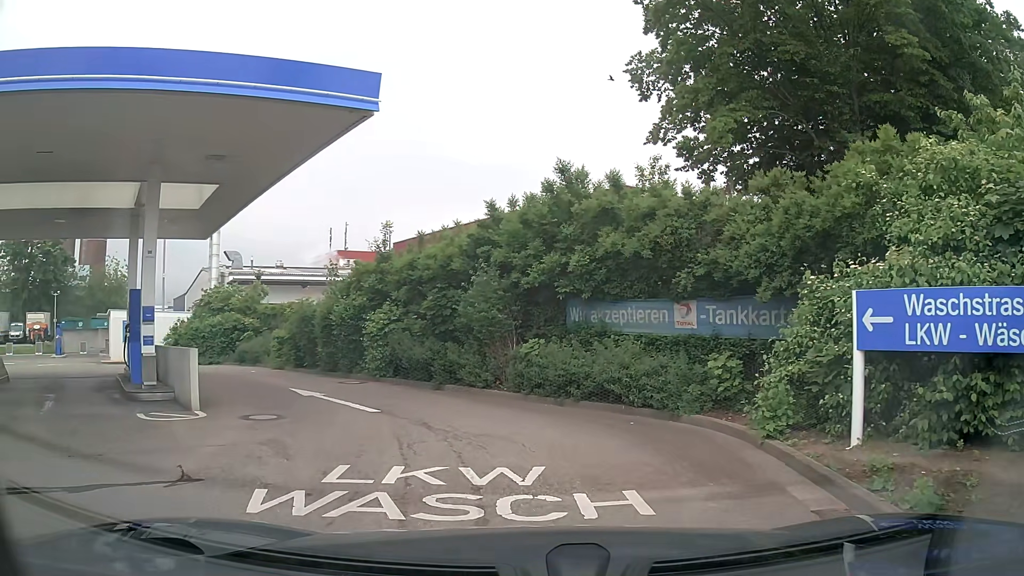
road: service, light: Day
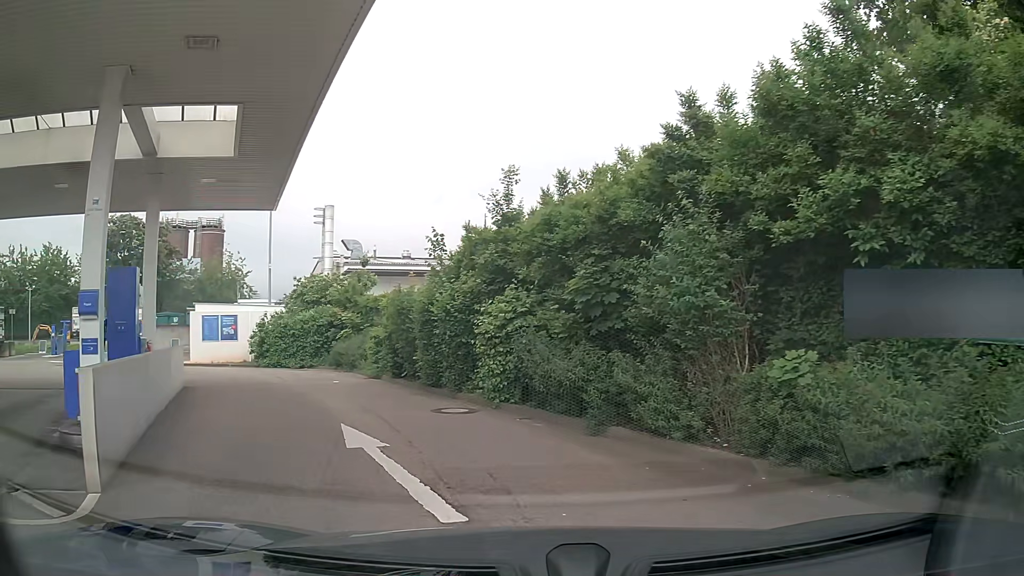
(-0.6, +6.5) m; -12°
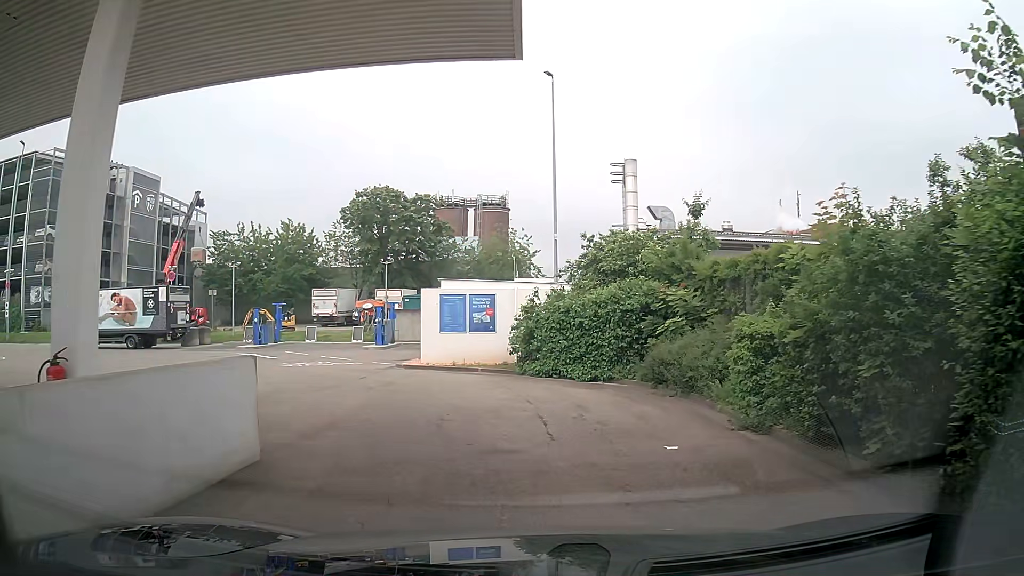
(-2.8, +10.5) m; -25°
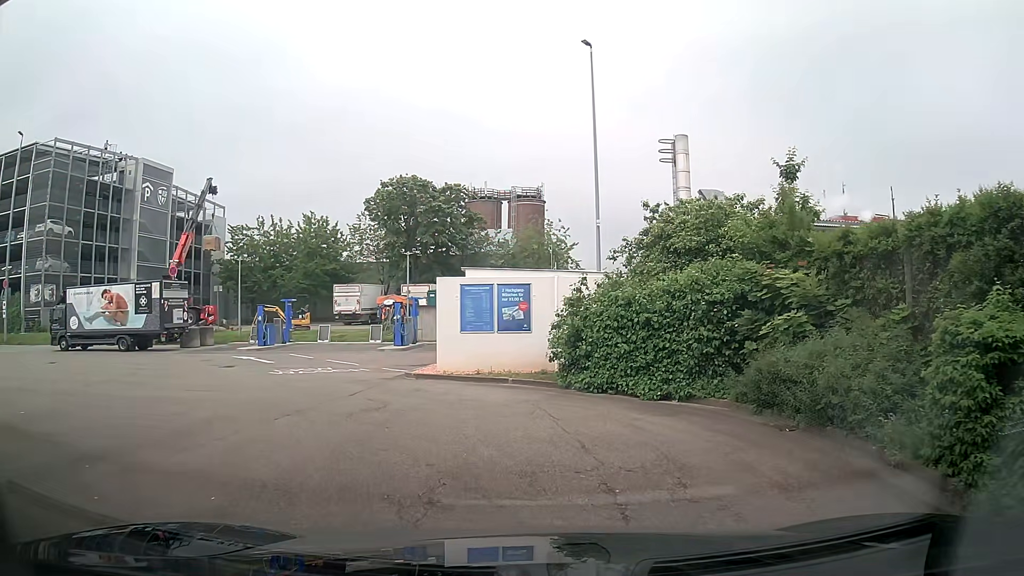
(-0.1, +4.4) m; -4°
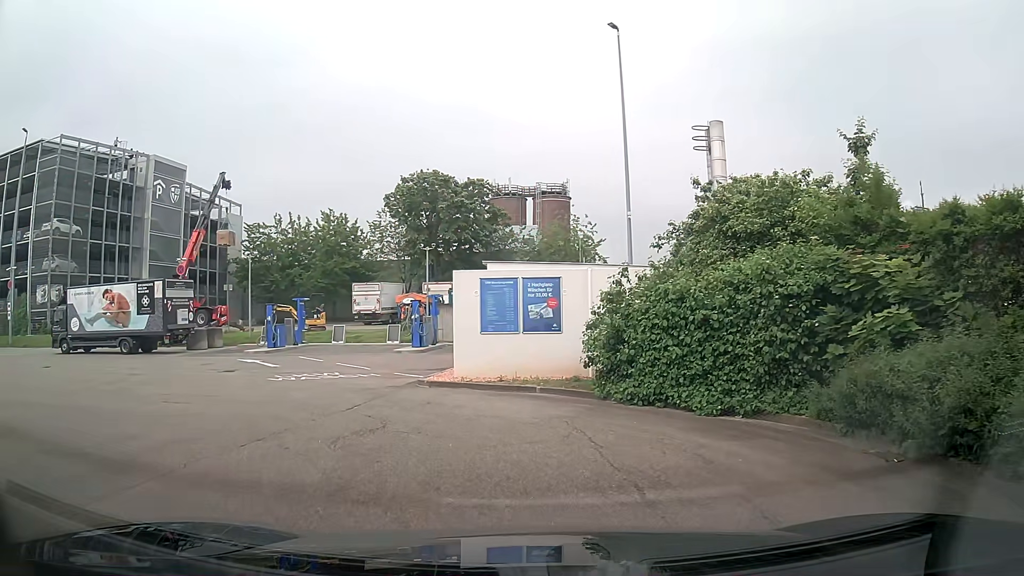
(0.0, +2.1) m; -1°
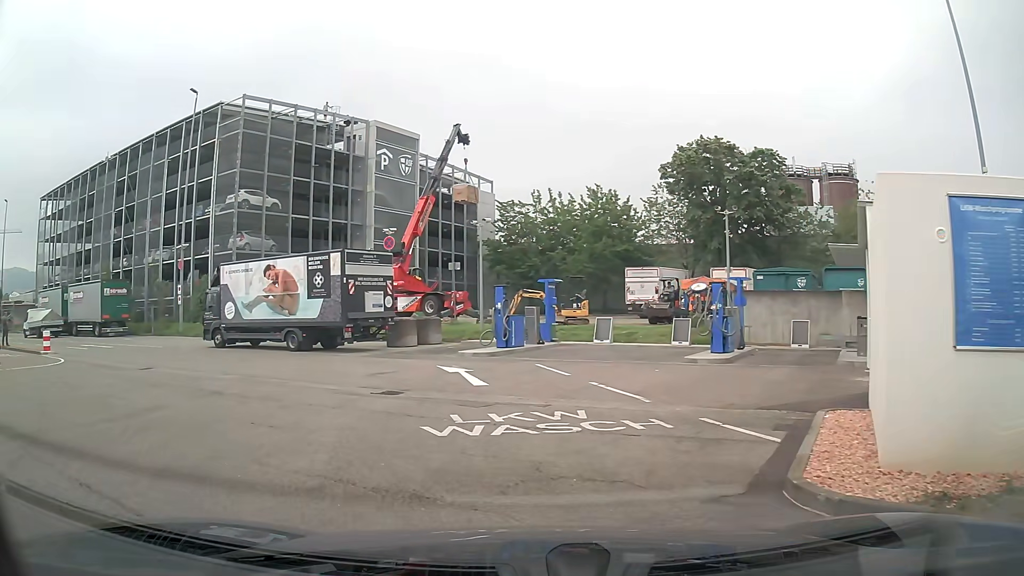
(-1.9, +9.7) m; -25°
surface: asphalt
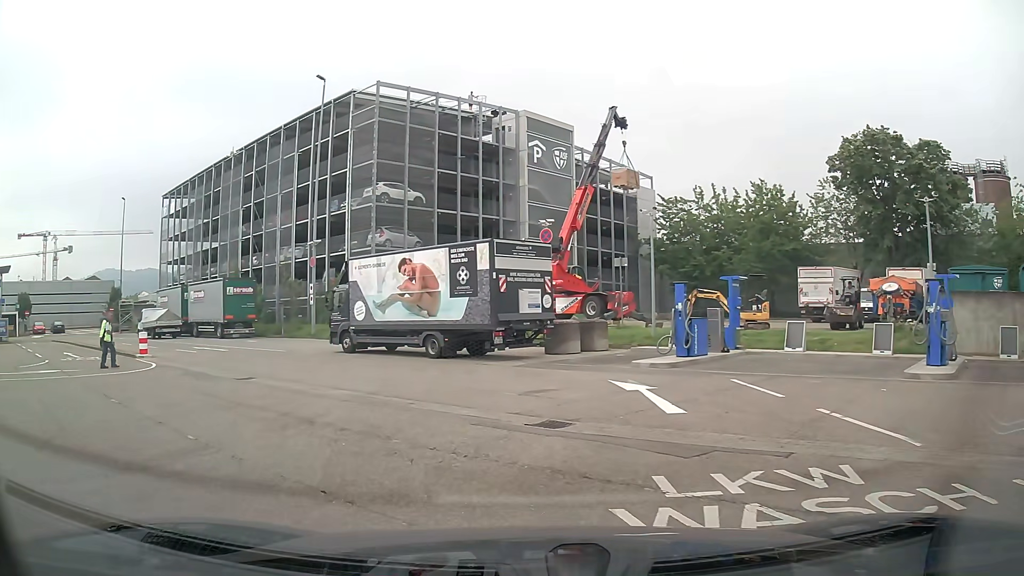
(-0.4, +3.6) m; -12°
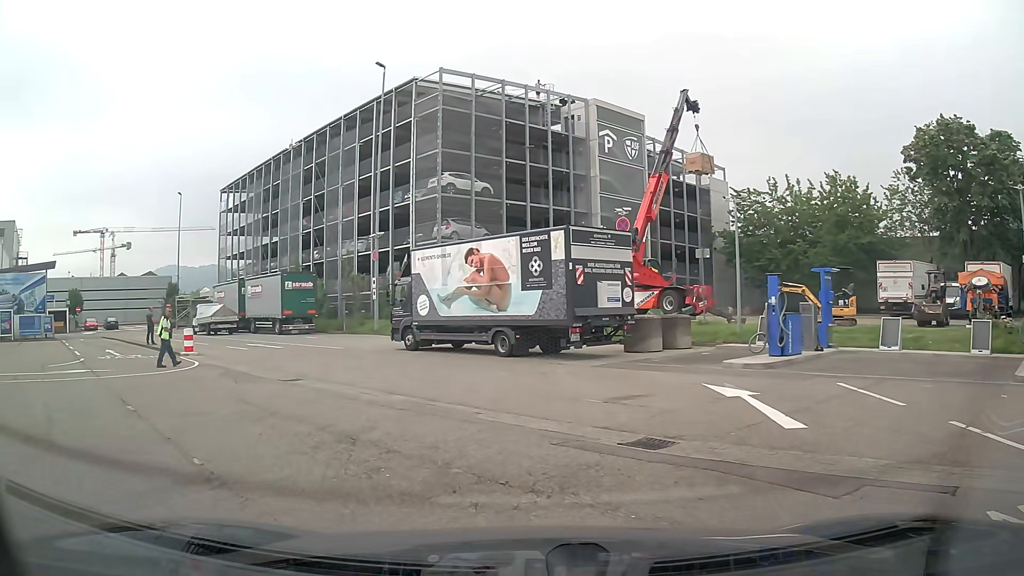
(-0.1, +1.8) m; -6°
